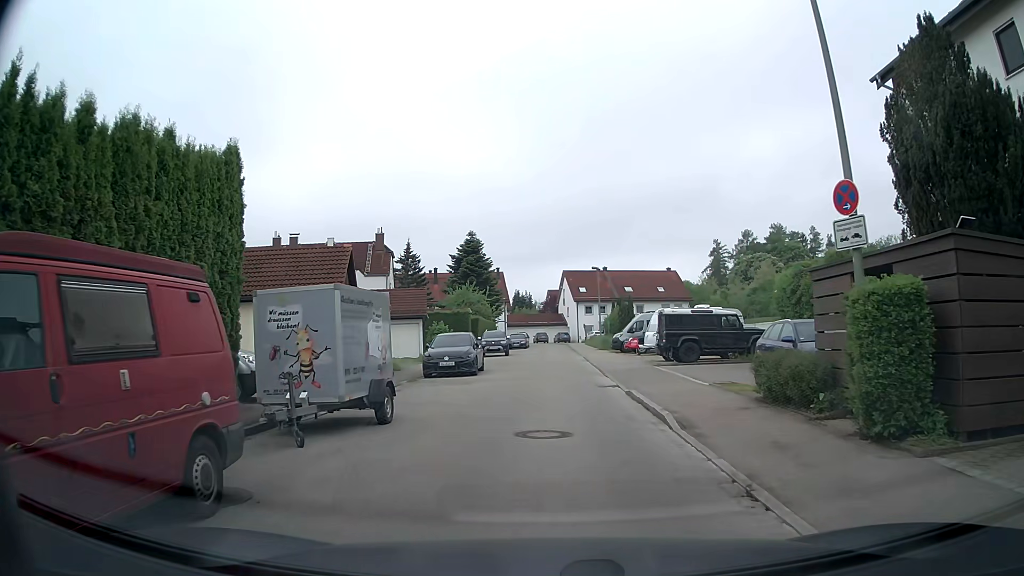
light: Day
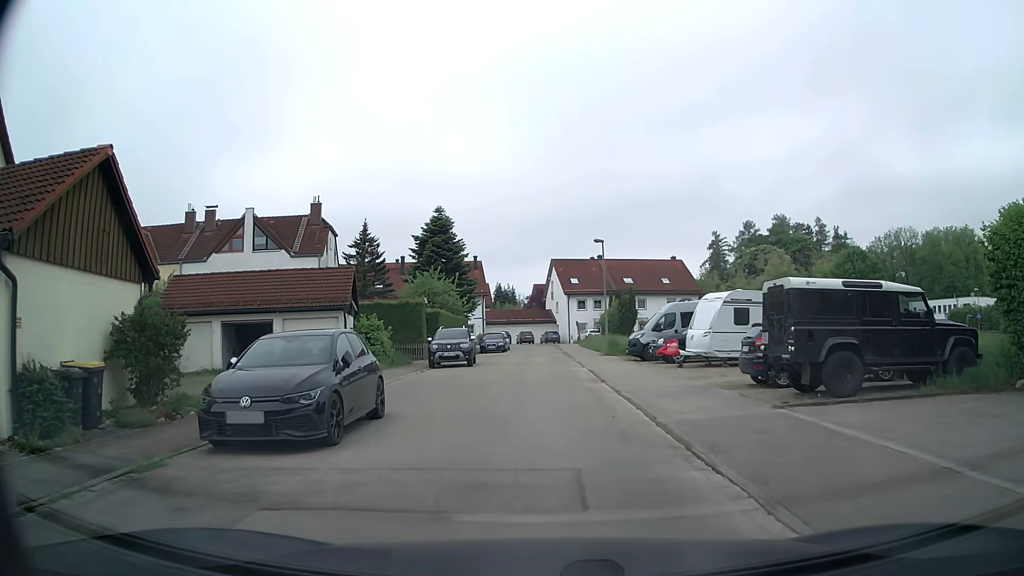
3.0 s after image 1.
(+0.2, +14.3) m; +1°
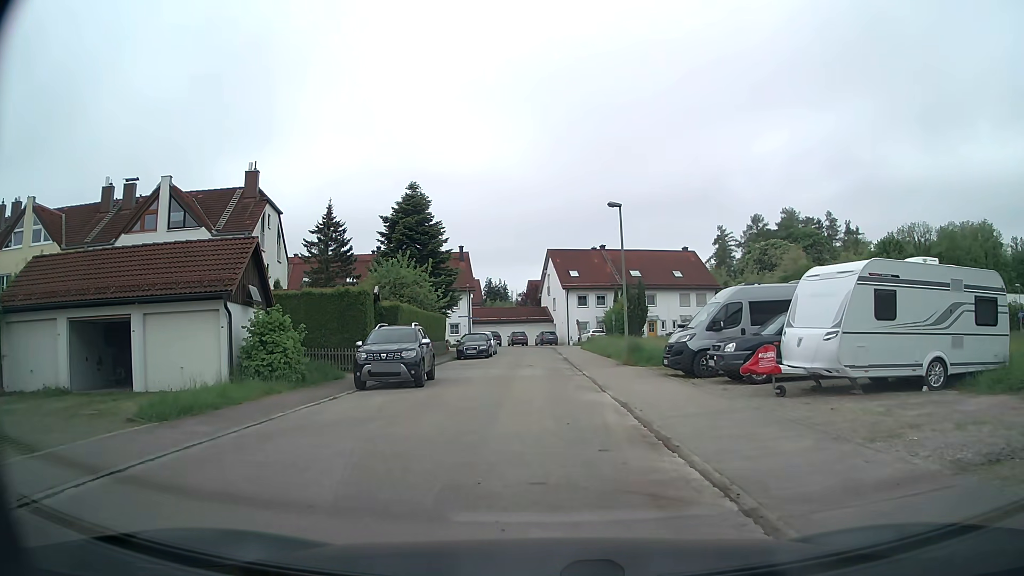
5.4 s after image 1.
(+0.1, +10.1) m; 0°
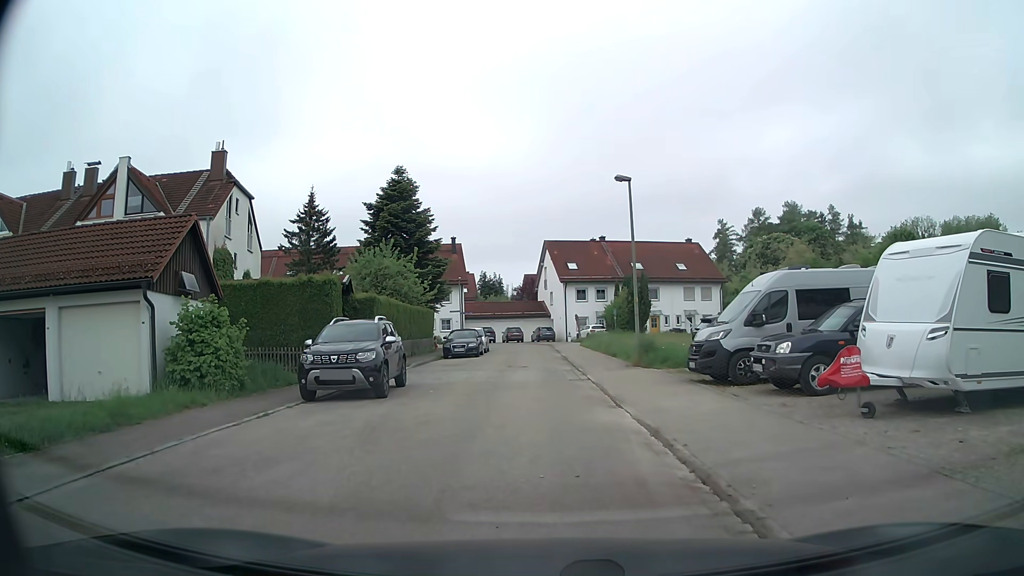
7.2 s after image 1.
(0.0, +3.5) m; -1°
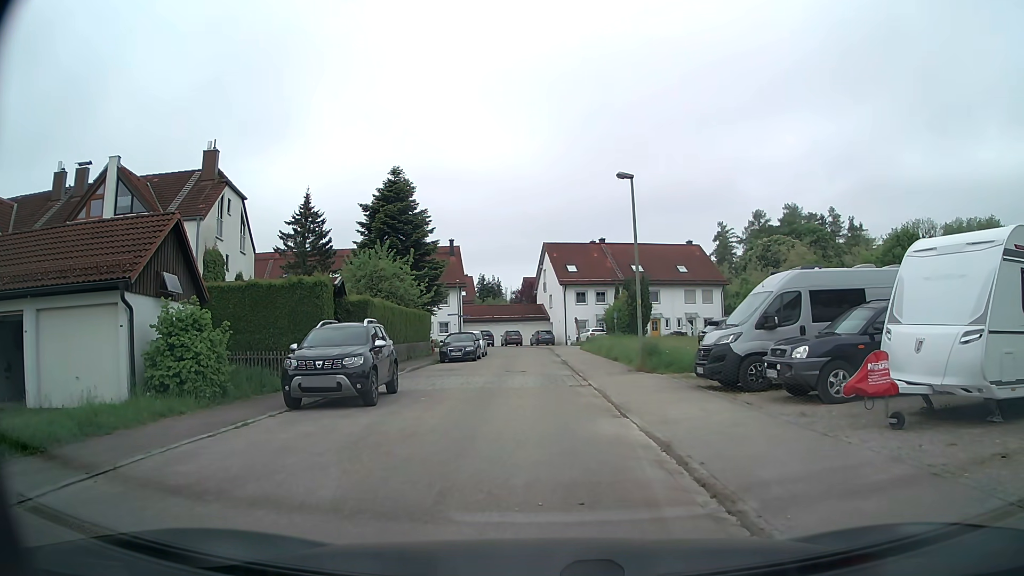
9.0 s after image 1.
(0.0, +0.8) m; 0°
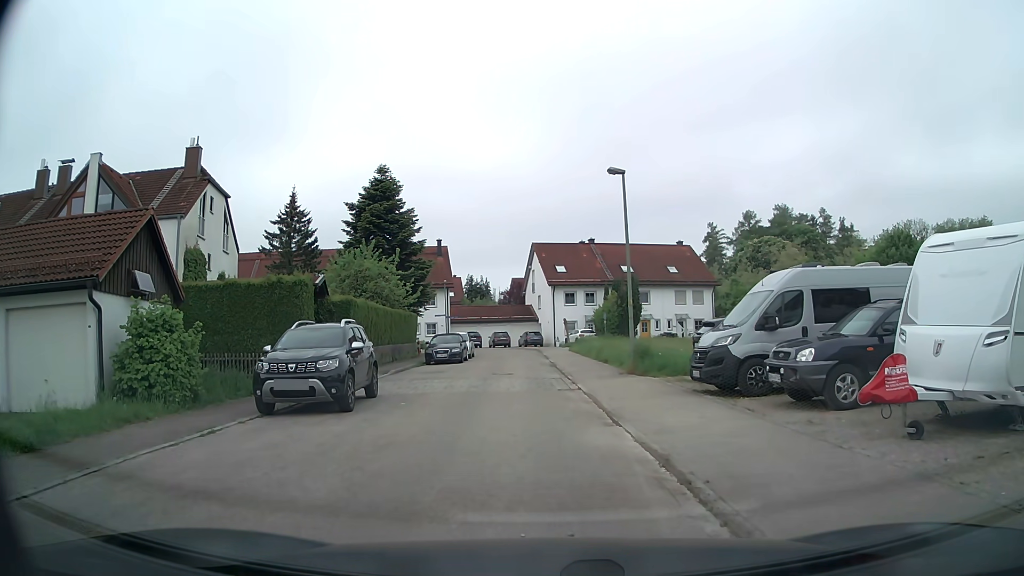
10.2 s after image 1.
(0.0, +0.8) m; 0°
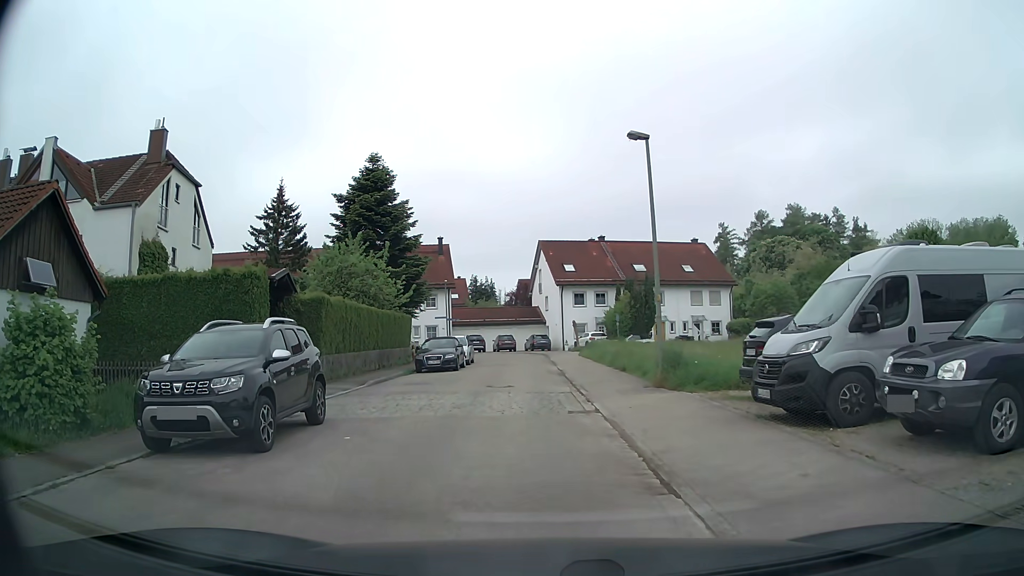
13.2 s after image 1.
(+0.2, +4.1) m; +2°
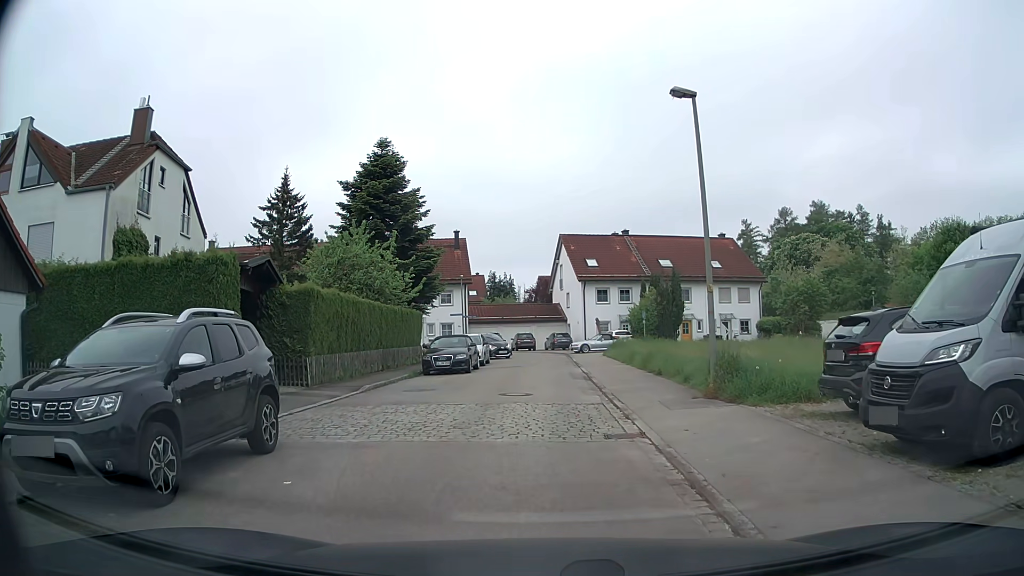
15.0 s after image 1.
(-0.1, +3.0) m; -2°
